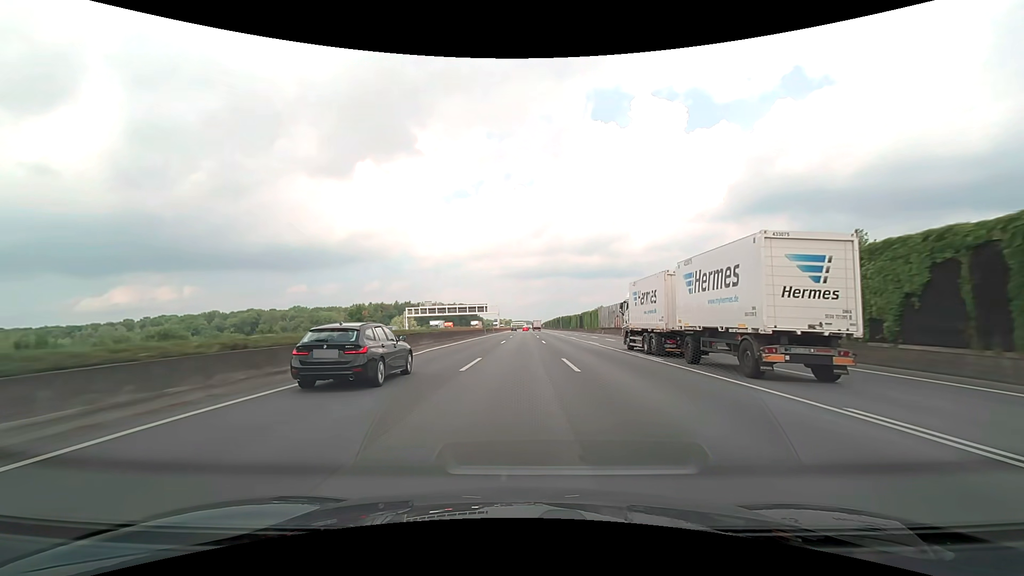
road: motorway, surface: asphalt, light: Day
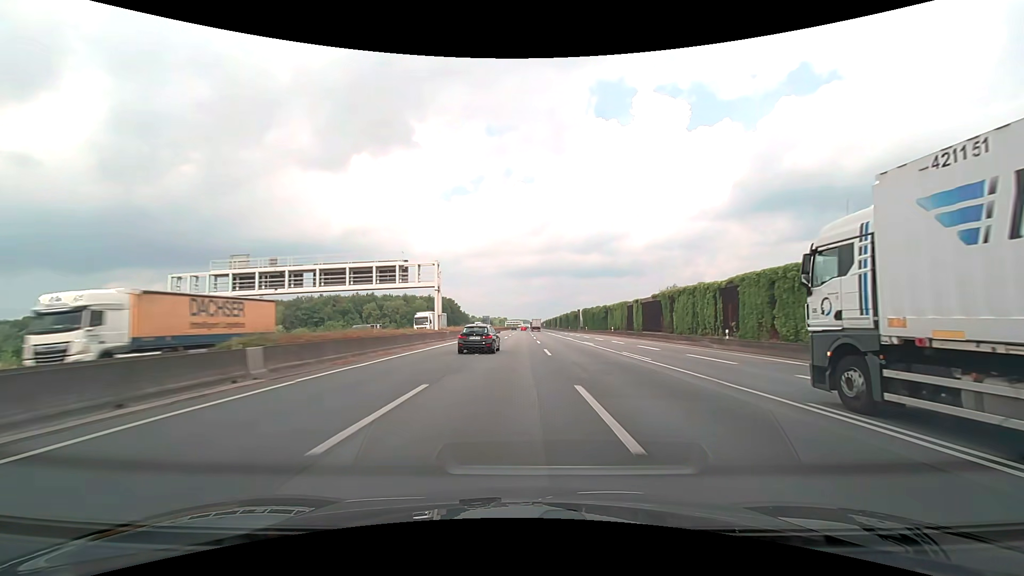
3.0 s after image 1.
(+0.8, +91.5) m; 0°
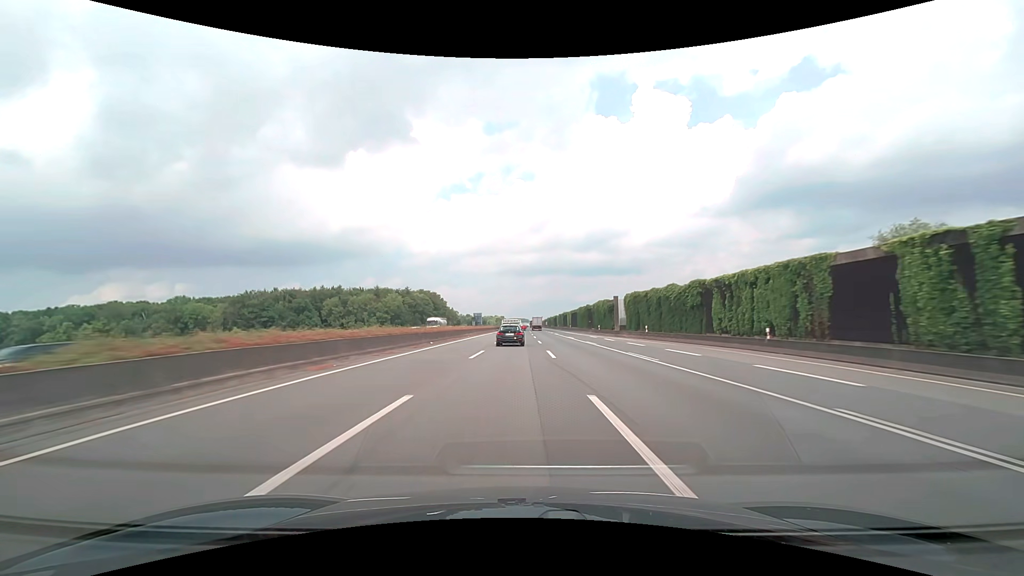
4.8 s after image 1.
(0.0, +54.9) m; 0°
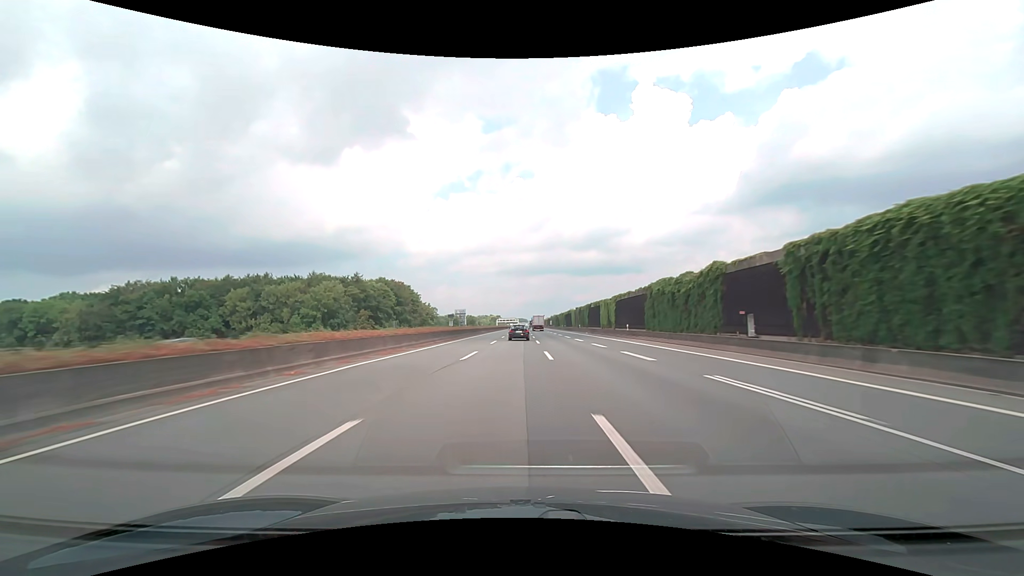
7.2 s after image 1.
(+0.3, +73.0) m; 0°
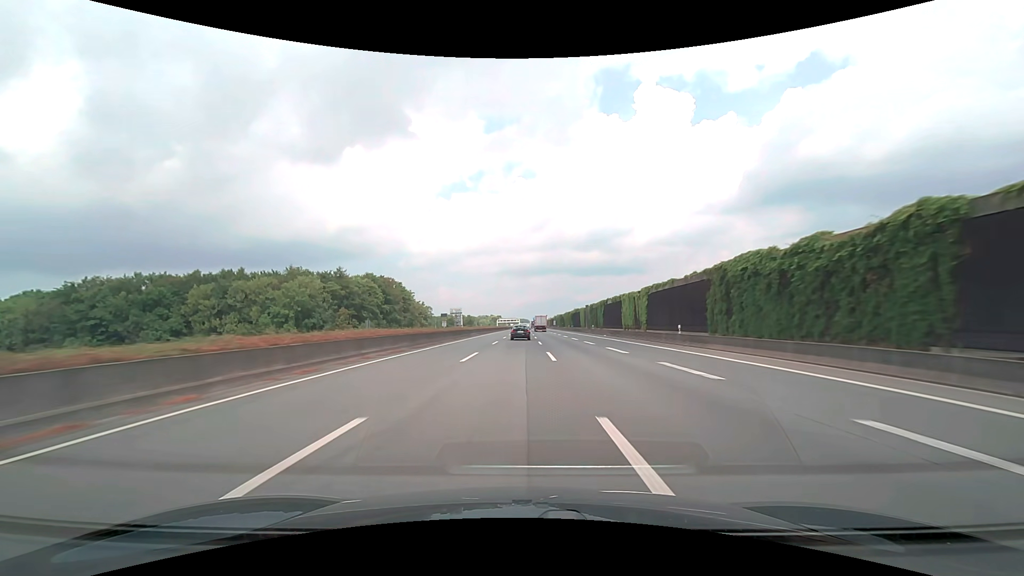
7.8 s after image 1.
(0.0, +18.2) m; 0°
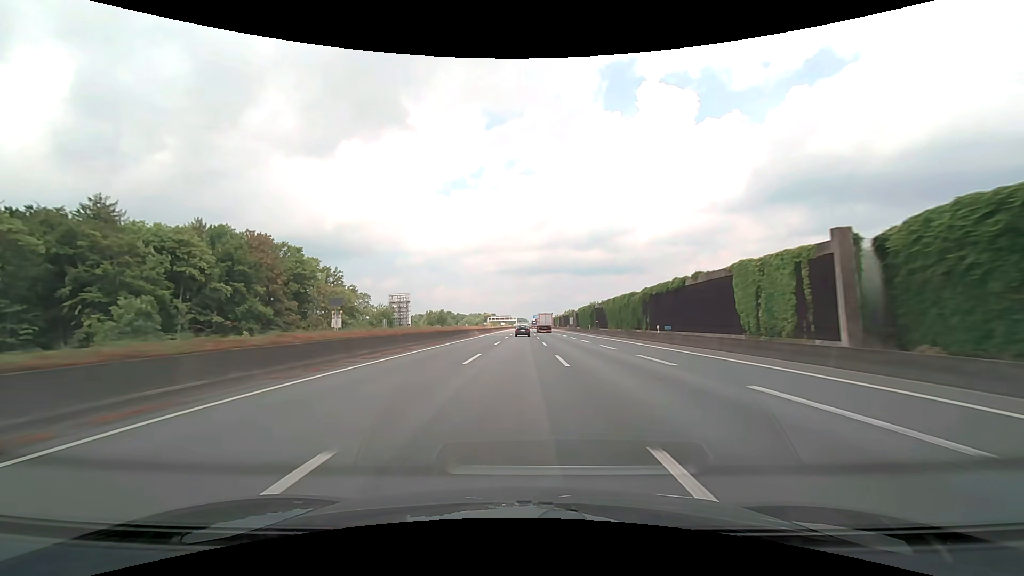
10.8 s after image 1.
(-0.1, +90.8) m; 0°
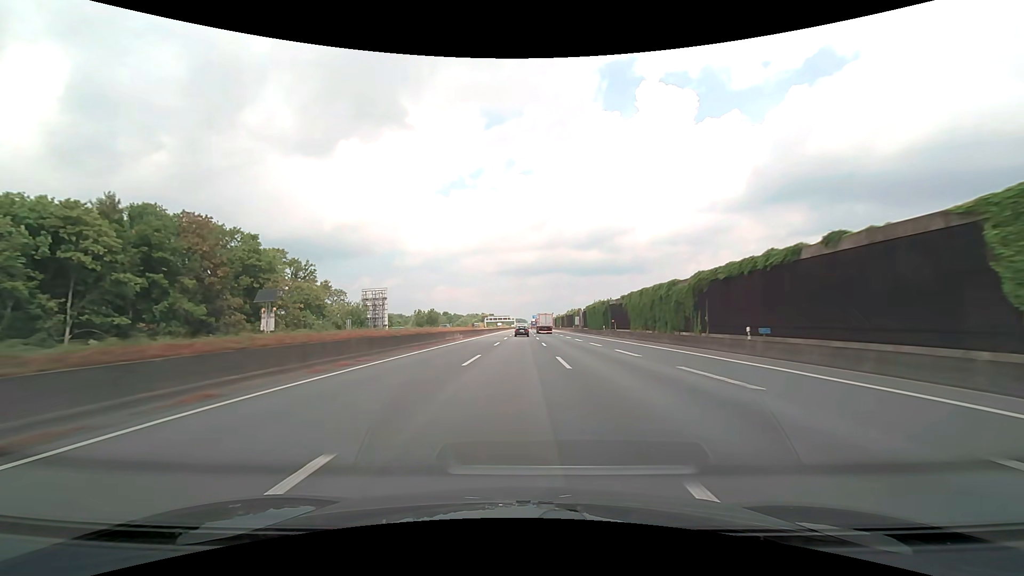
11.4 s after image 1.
(0.0, +18.2) m; 0°
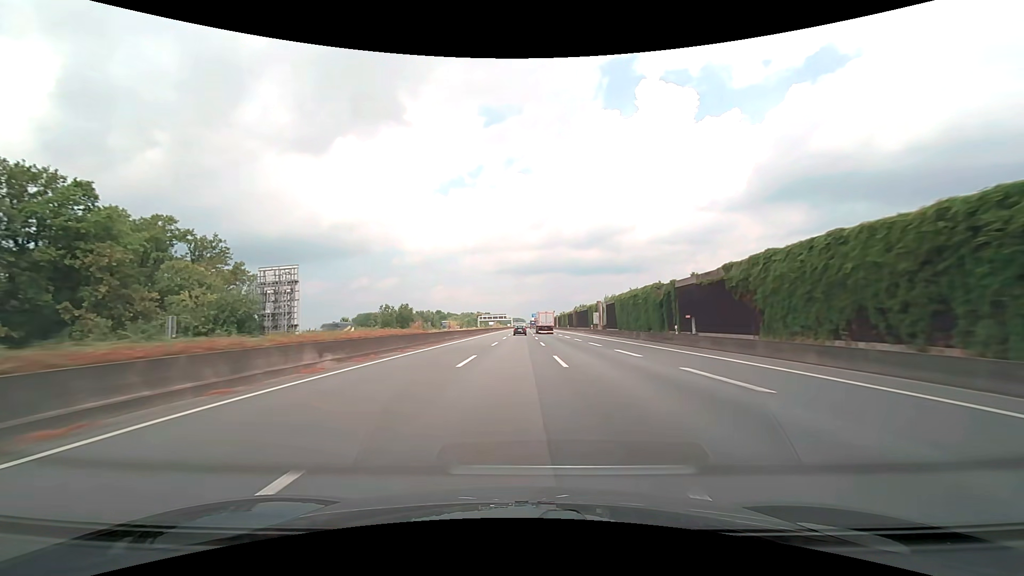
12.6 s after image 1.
(+0.1, +36.5) m; 0°
(0, +10) (0, +20) (0, +30) (0, +40) (0, +50) (0, +60) (0, +70) (0, +80) (0, +90) (0, +100) m
